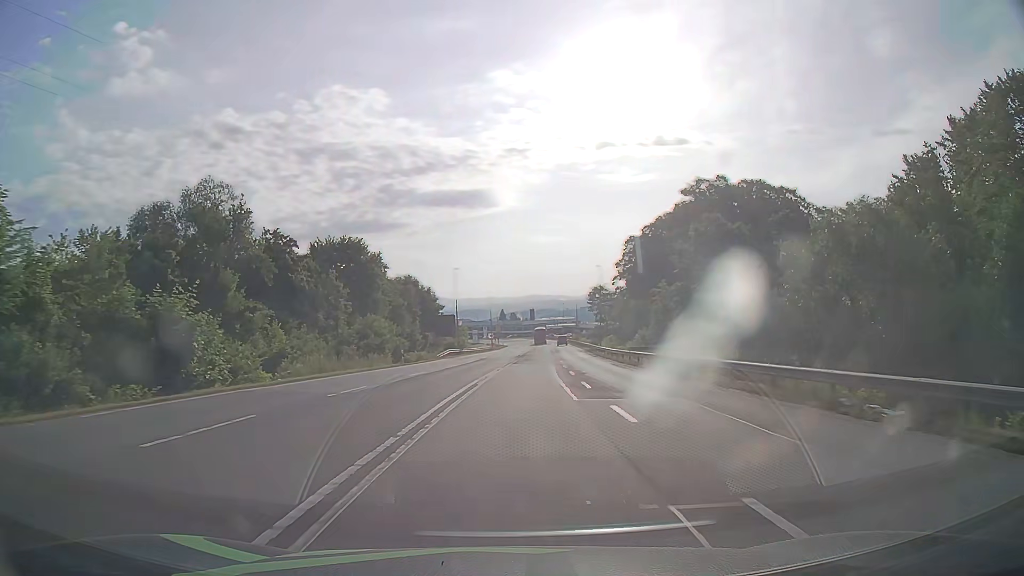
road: secondary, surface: asphalt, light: Day
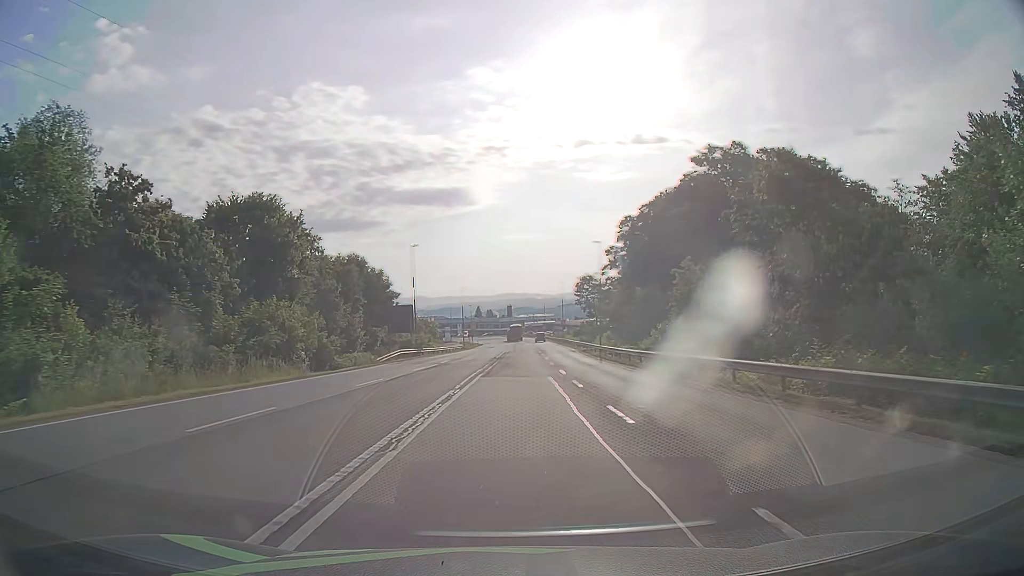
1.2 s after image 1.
(+0.4, +18.3) m; +2°
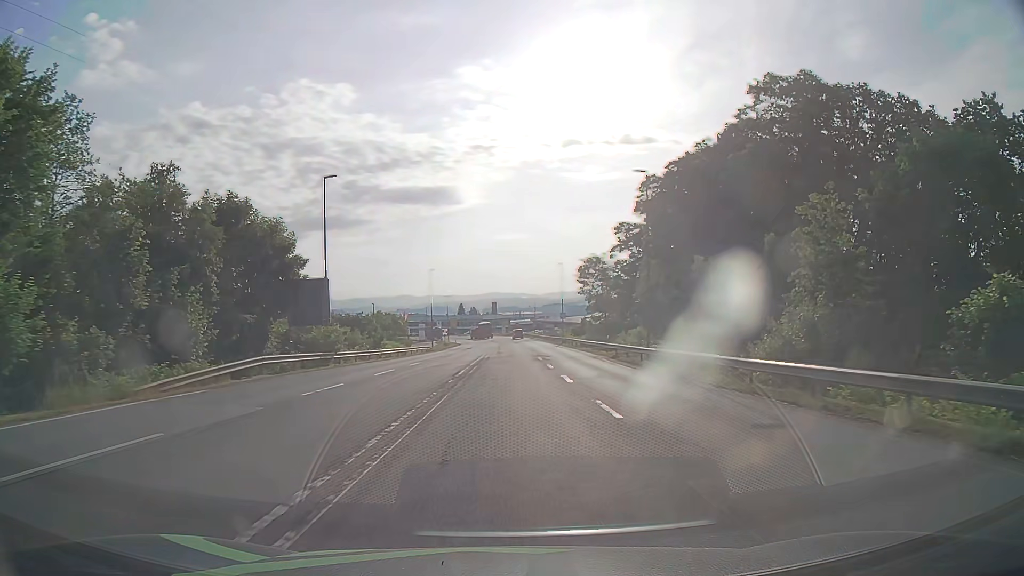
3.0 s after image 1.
(+0.3, +26.6) m; +1°
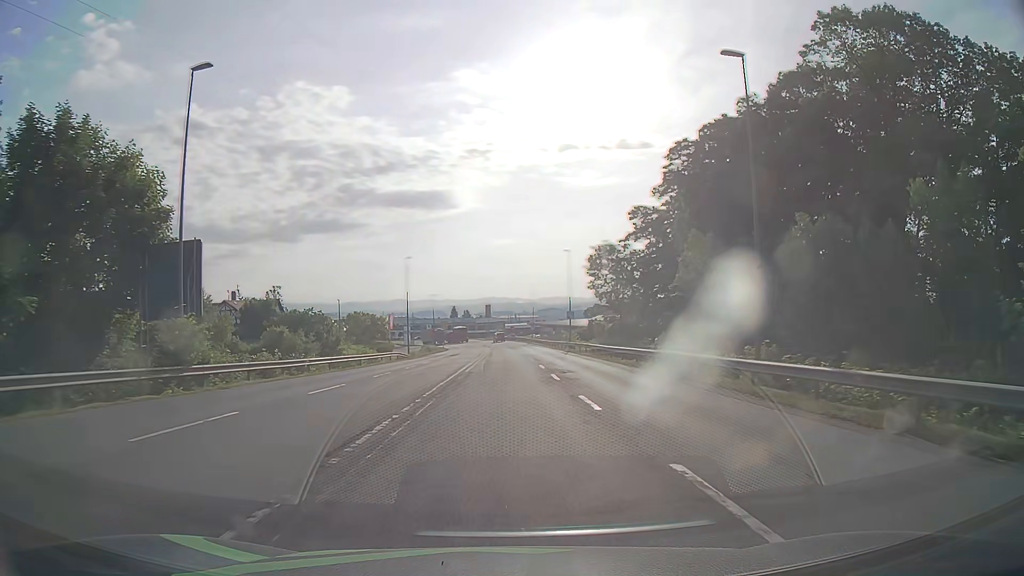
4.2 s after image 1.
(+0.1, +16.5) m; 0°
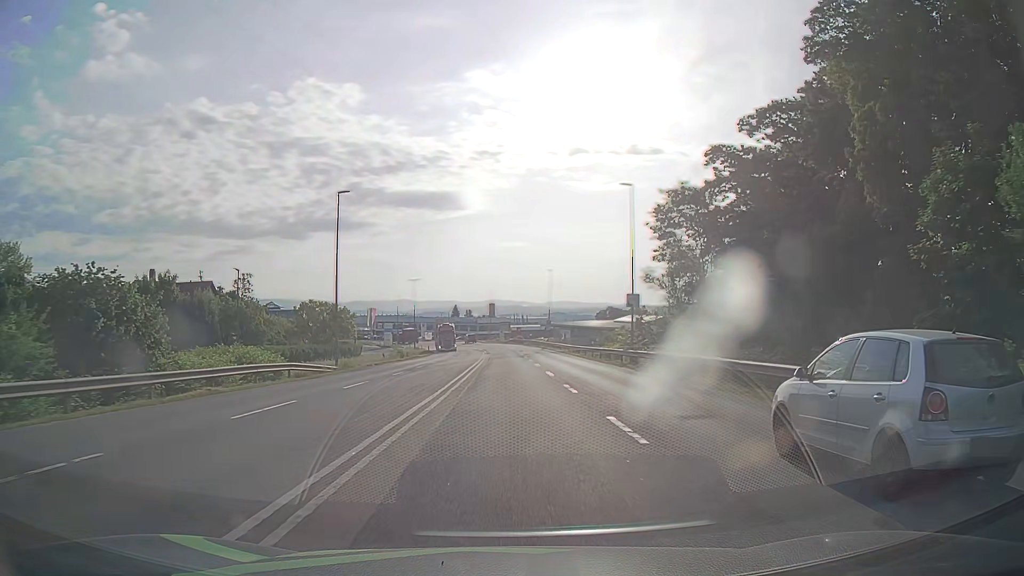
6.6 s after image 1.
(-0.2, +31.4) m; -1°
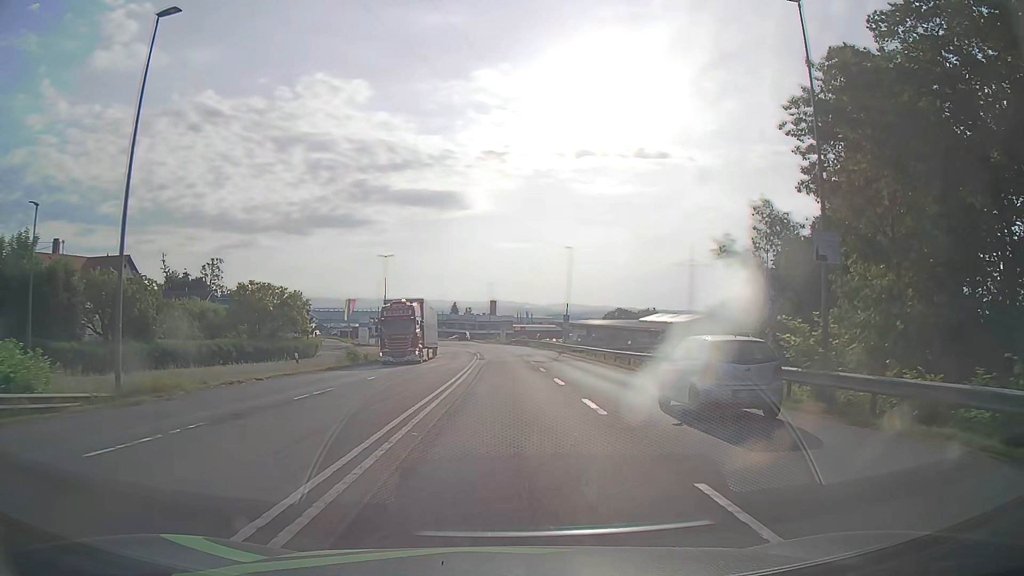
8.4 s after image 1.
(0.0, +23.1) m; 0°
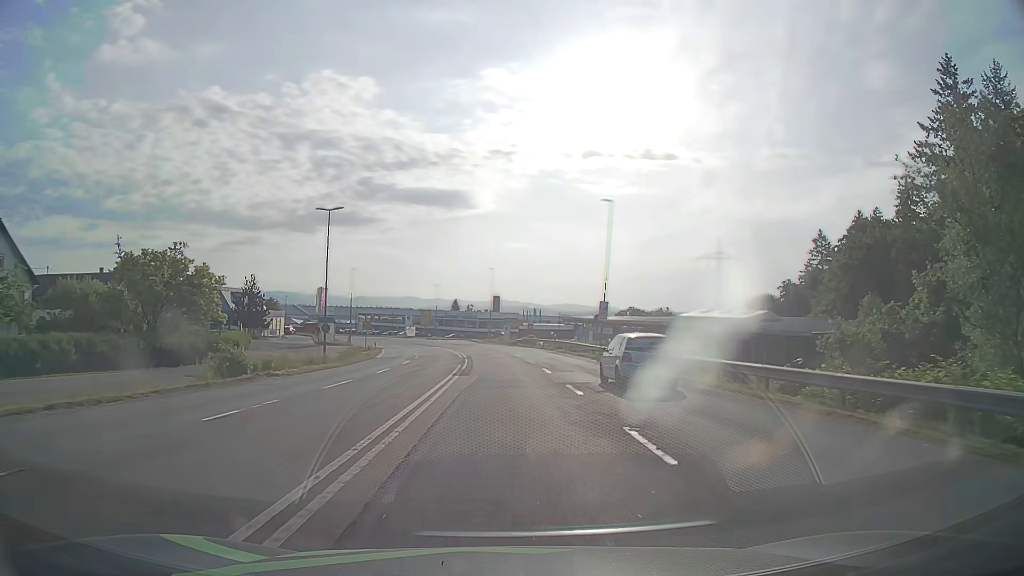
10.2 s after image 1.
(0.0, +22.9) m; 0°
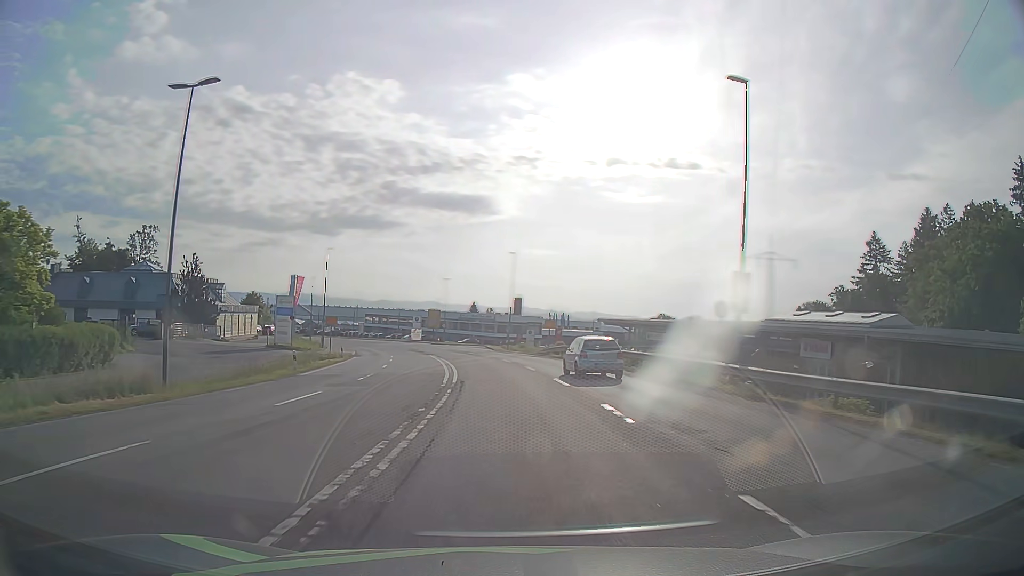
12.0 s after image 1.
(-0.3, +22.9) m; -2°
(0, +10) (0, +20) (-1, +30) (-2, +40) (-4, +50) (-5, +60) (-7, +69) (-10, +79) (-13, +89) (-16, +98) m
